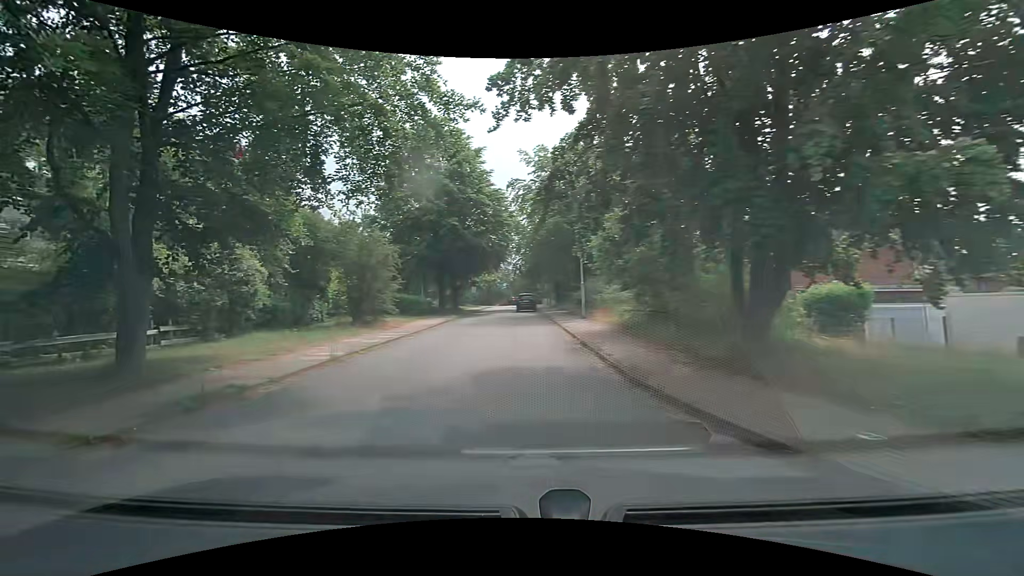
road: residential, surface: asphalt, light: Day
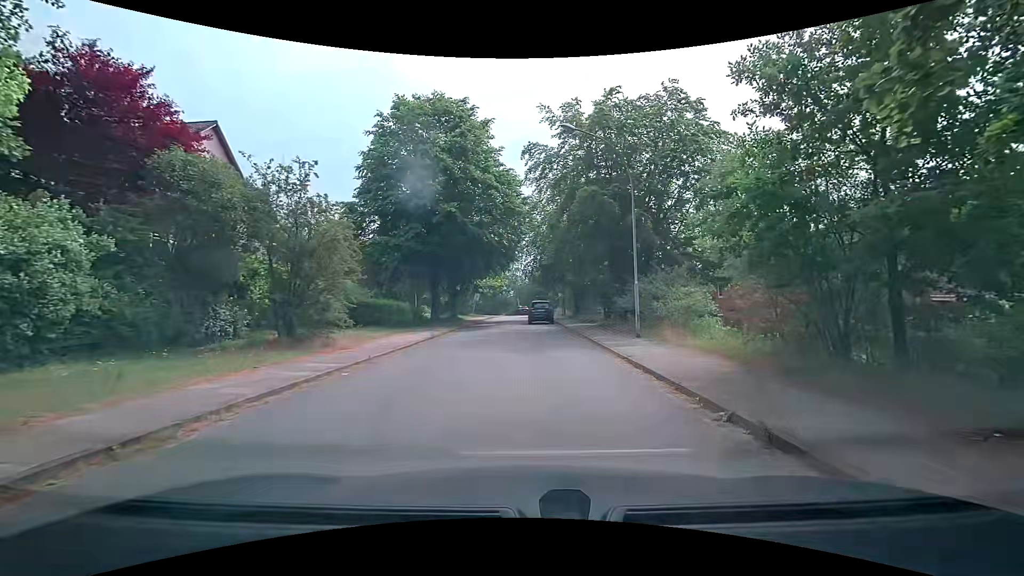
(-0.6, +9.7) m; -2°
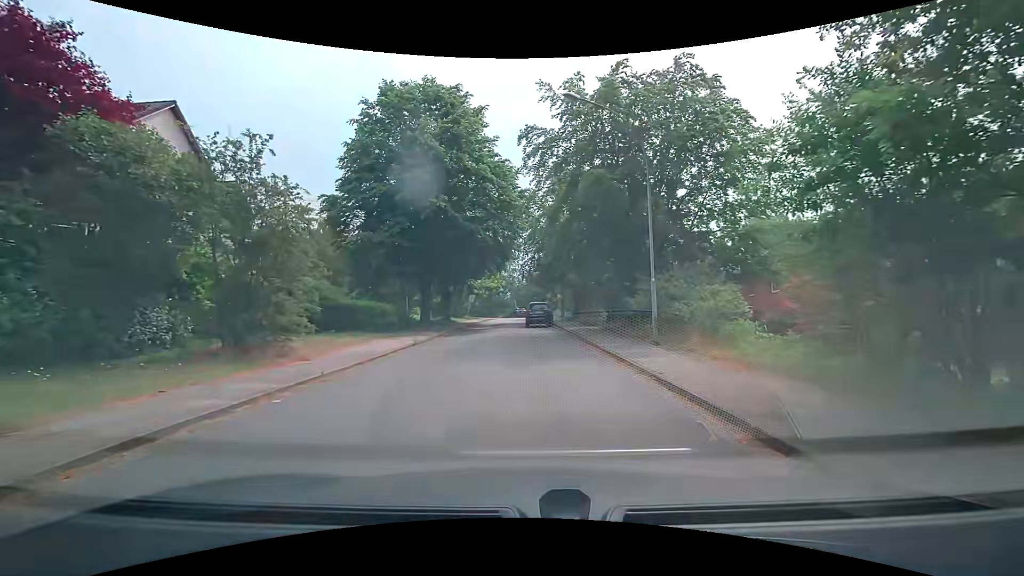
(+0.1, +2.9) m; +2°
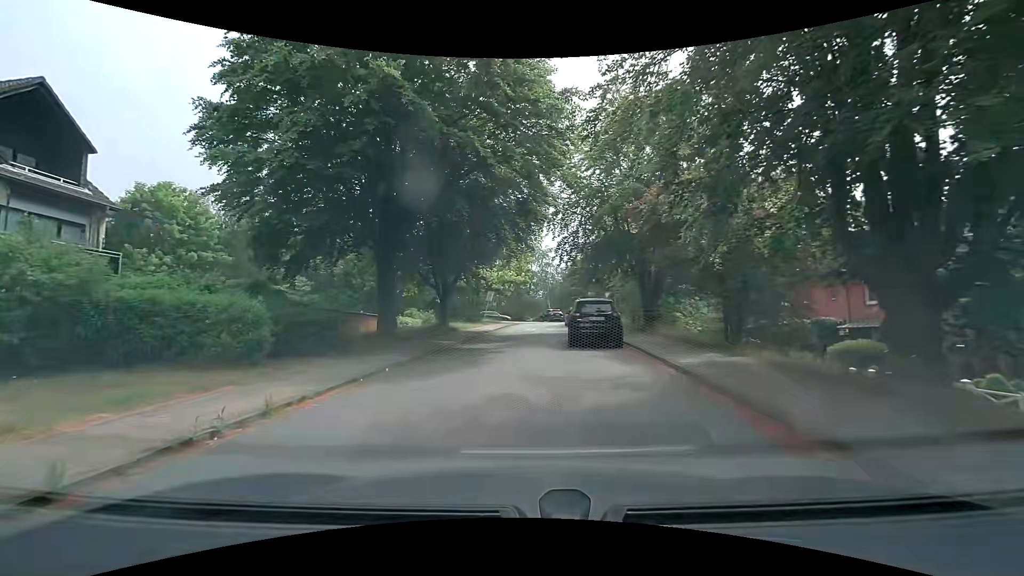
(-0.1, +15.8) m; -3°
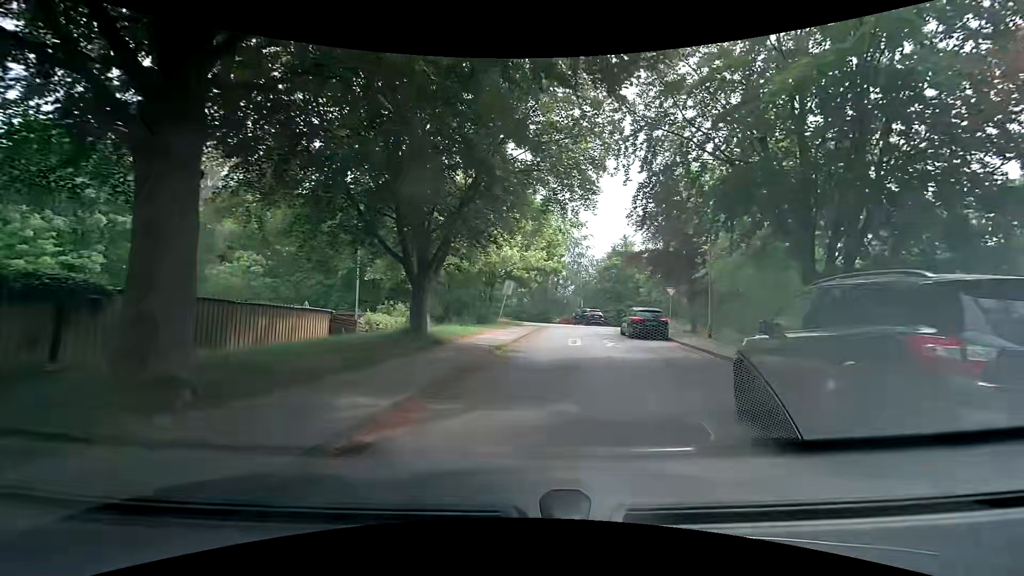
(-0.8, +13.7) m; -1°
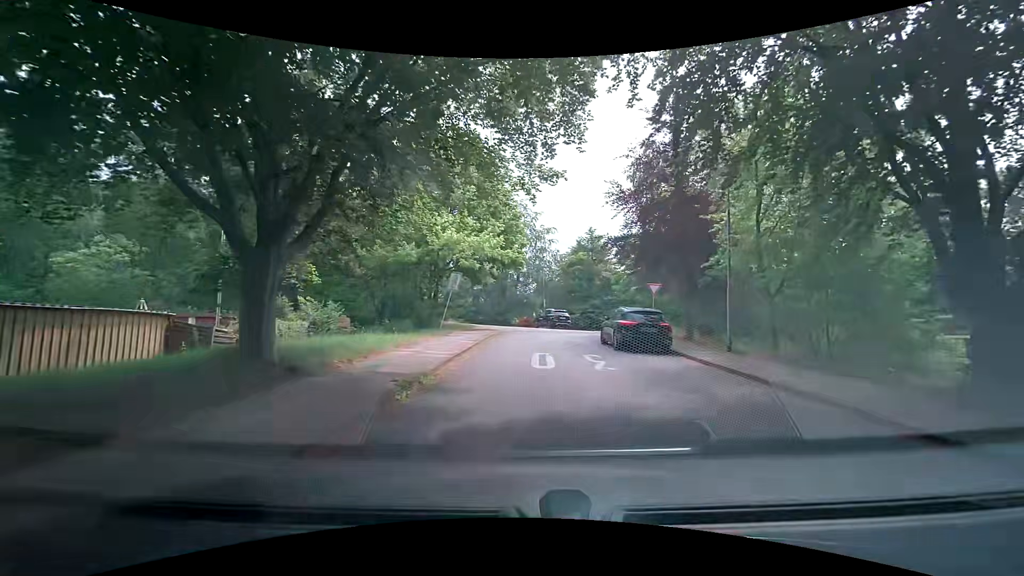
(+0.1, +7.0) m; +4°
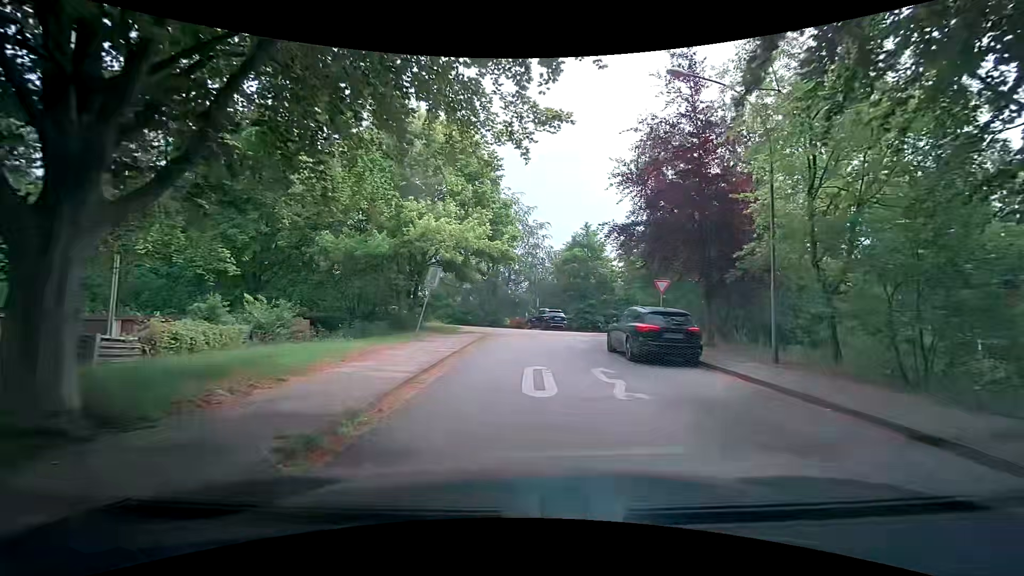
(0.0, +3.5) m; +1°
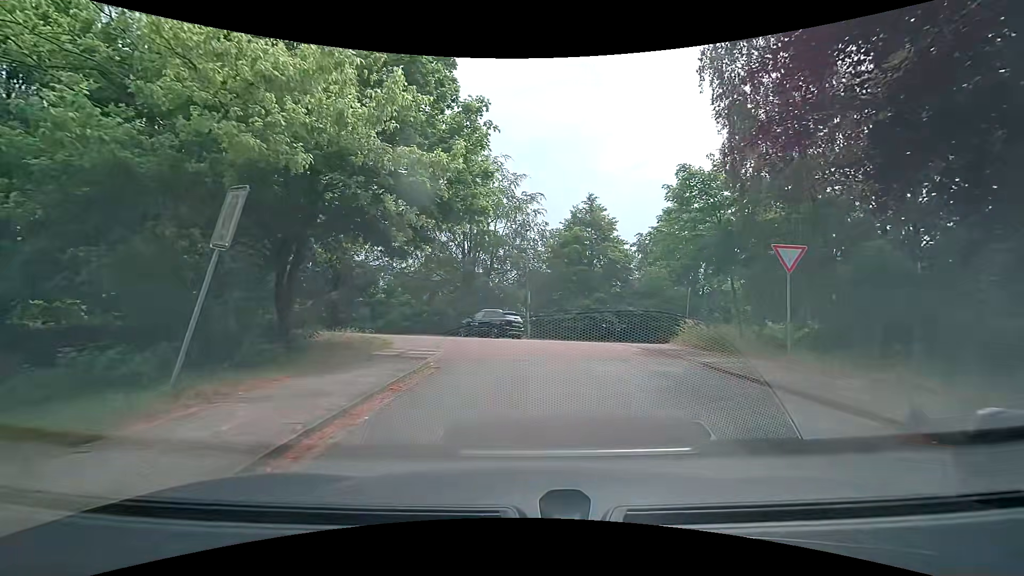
(+0.2, +13.8) m; +1°
